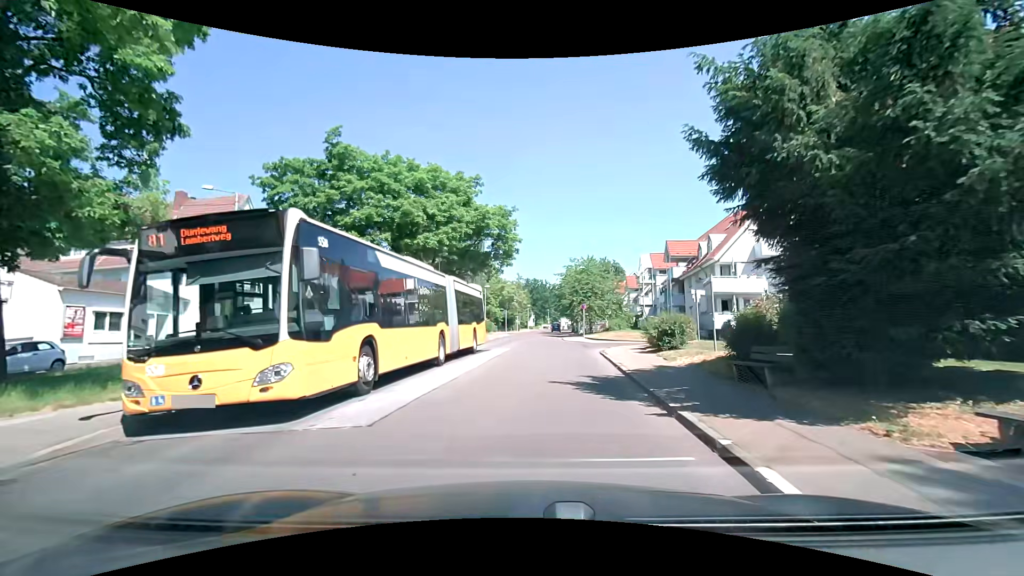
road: residential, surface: asphalt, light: Day
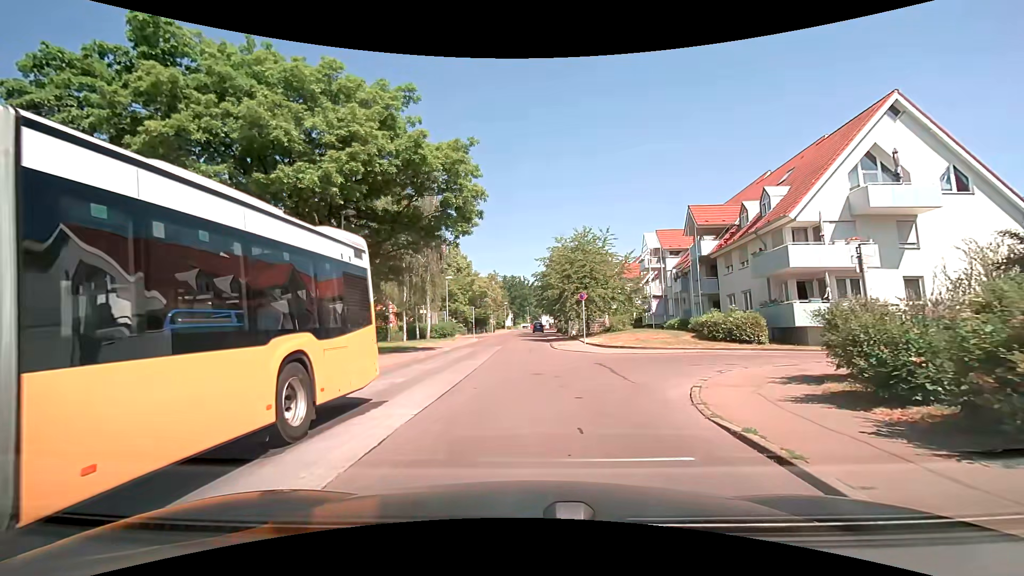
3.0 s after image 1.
(-0.1, +14.6) m; +1°
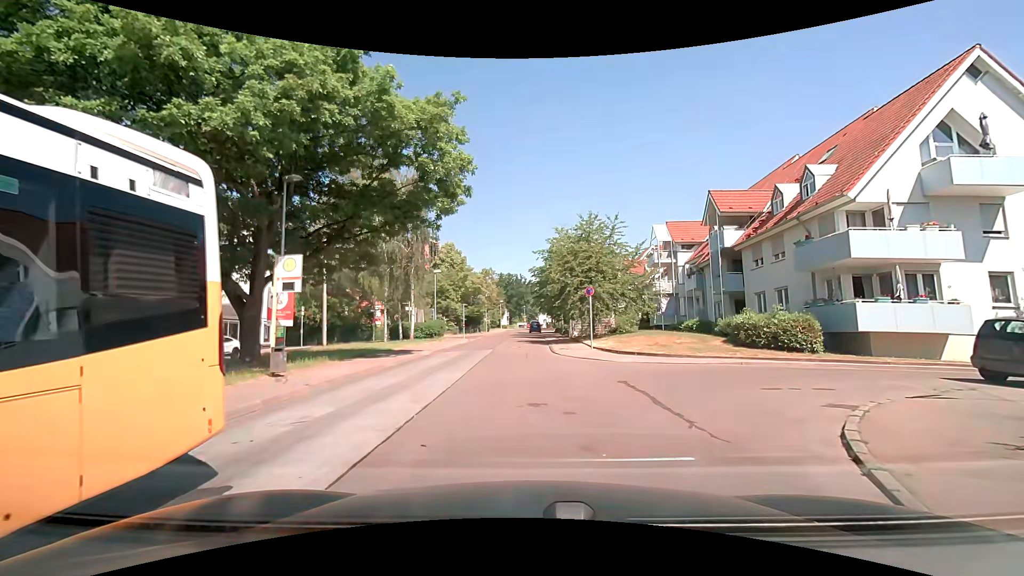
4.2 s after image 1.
(0.0, +4.7) m; 0°
